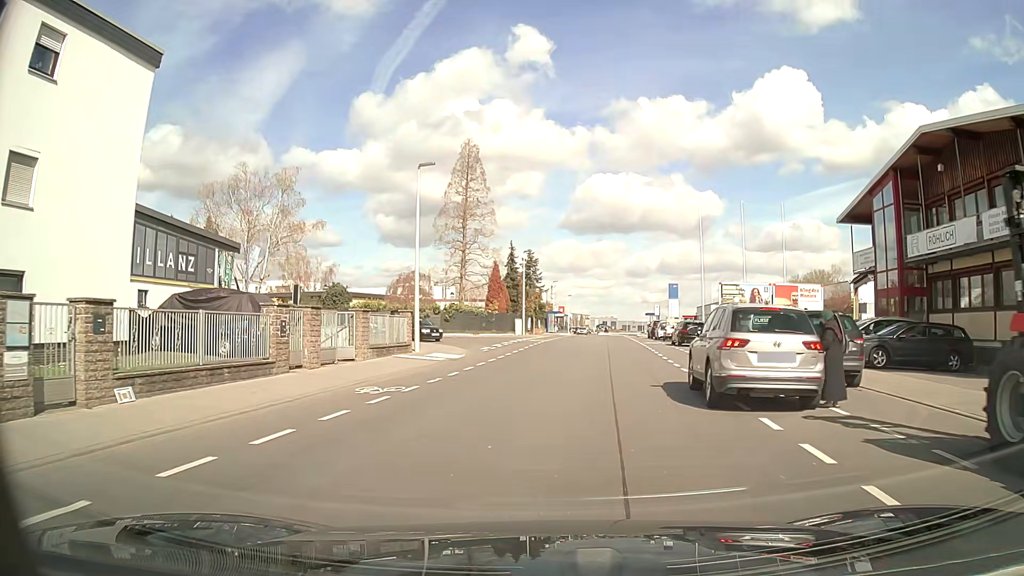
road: tertiary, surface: asphalt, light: Day
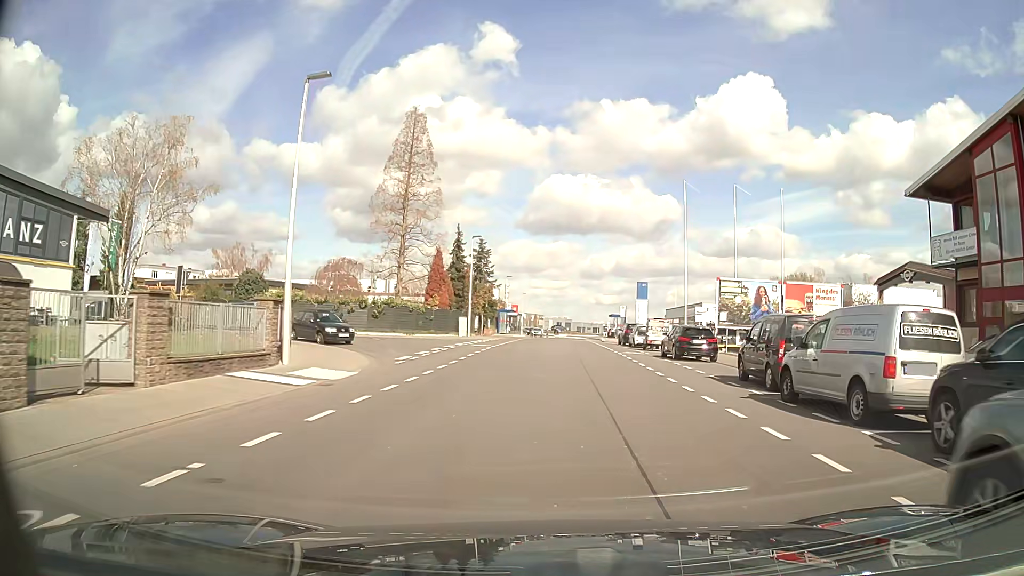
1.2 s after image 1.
(+0.1, +10.4) m; +4°
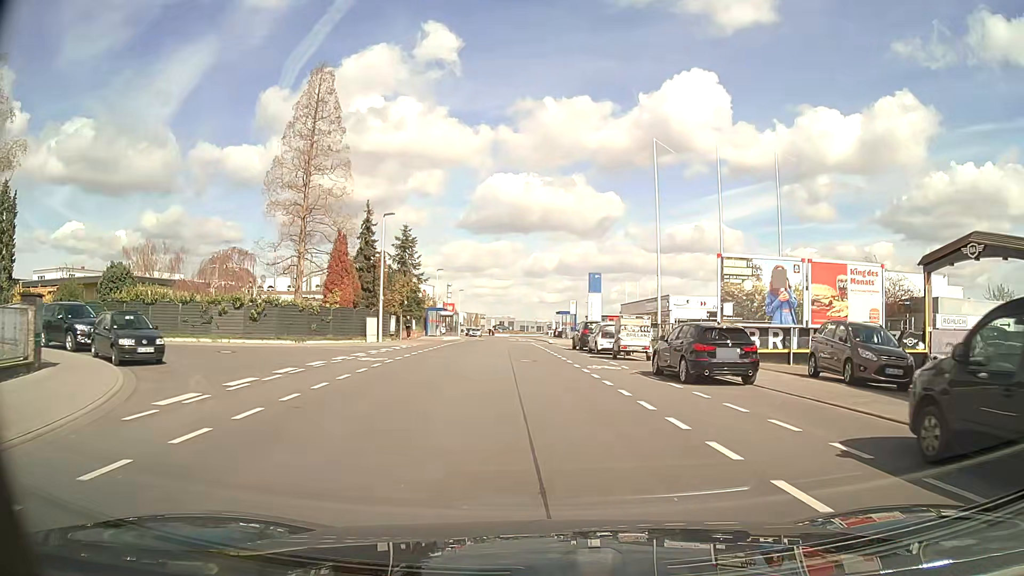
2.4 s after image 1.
(+0.5, +11.7) m; +5°
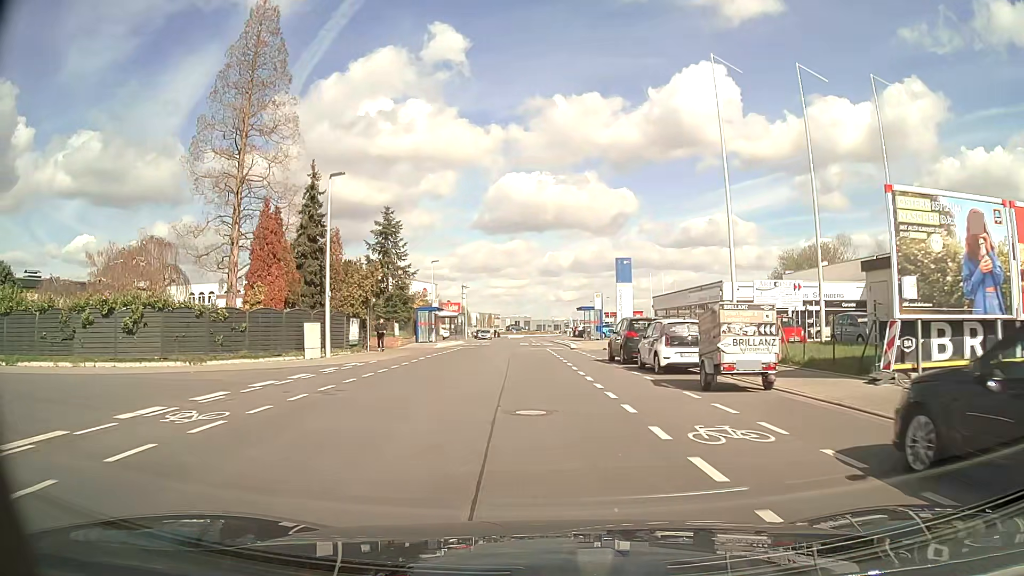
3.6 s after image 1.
(-0.1, +13.0) m; -1°
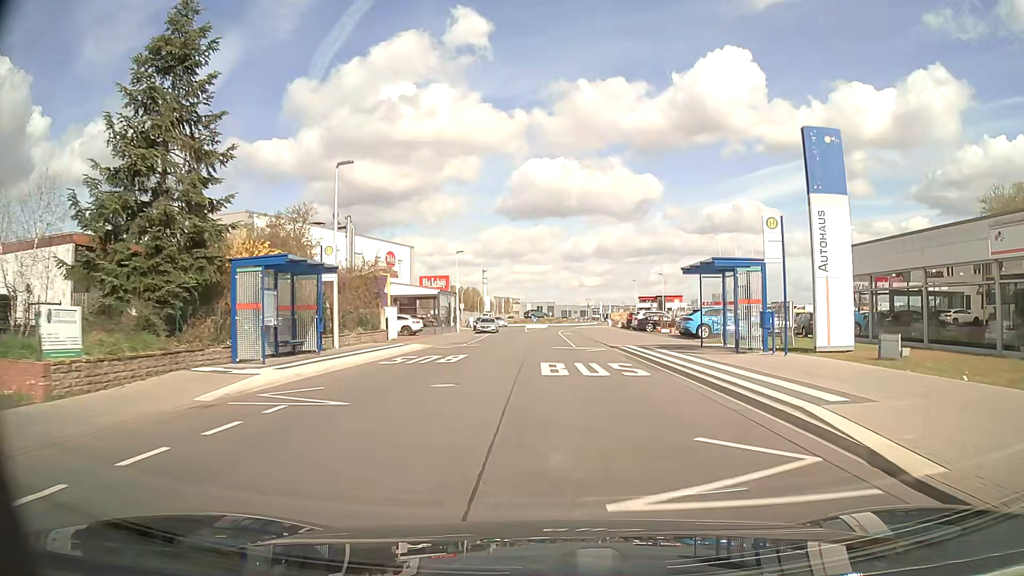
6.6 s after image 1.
(-1.1, +36.0) m; -2°
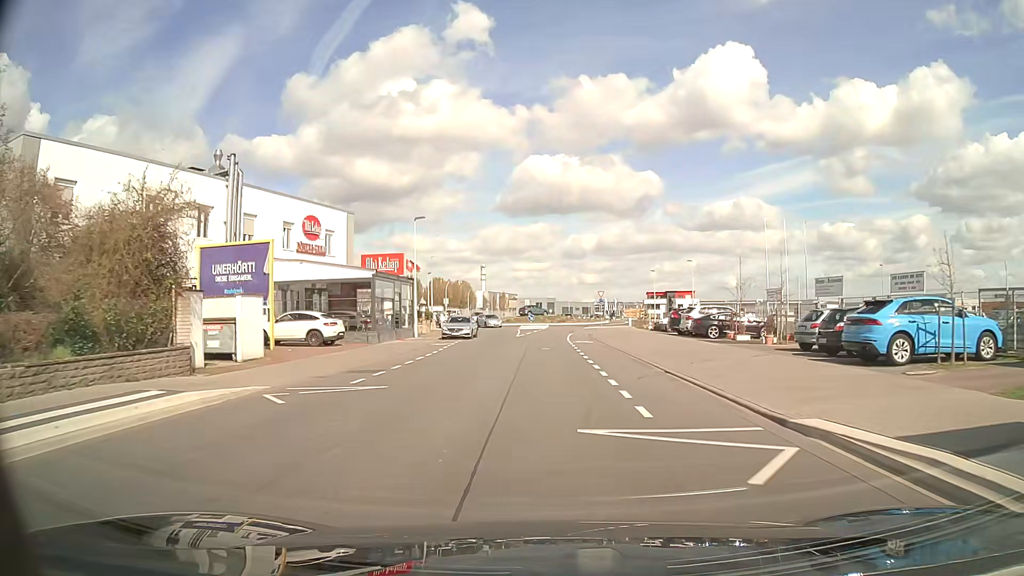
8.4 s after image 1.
(+0.1, +21.0) m; 0°
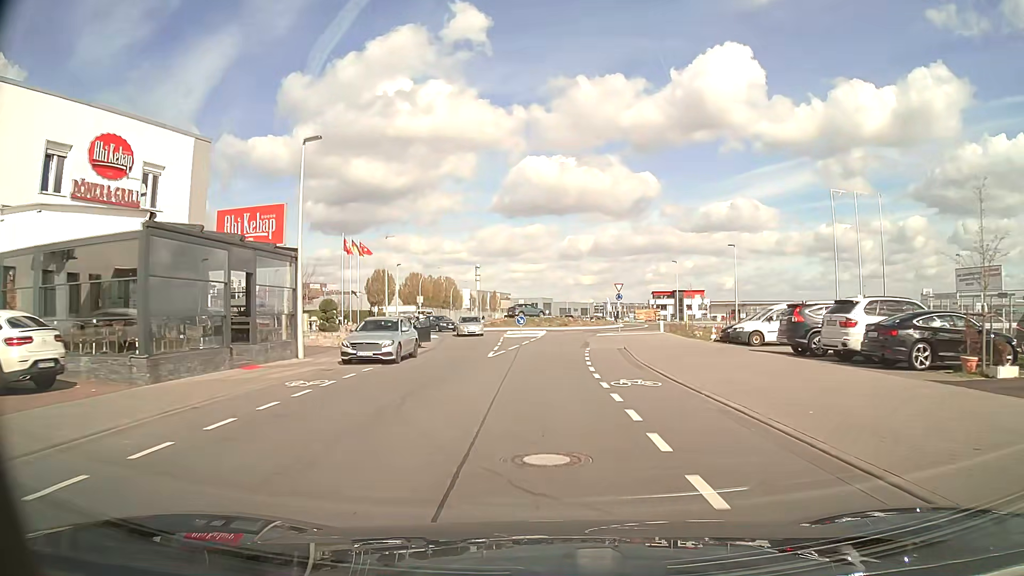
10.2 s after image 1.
(+0.1, +20.3) m; +1°
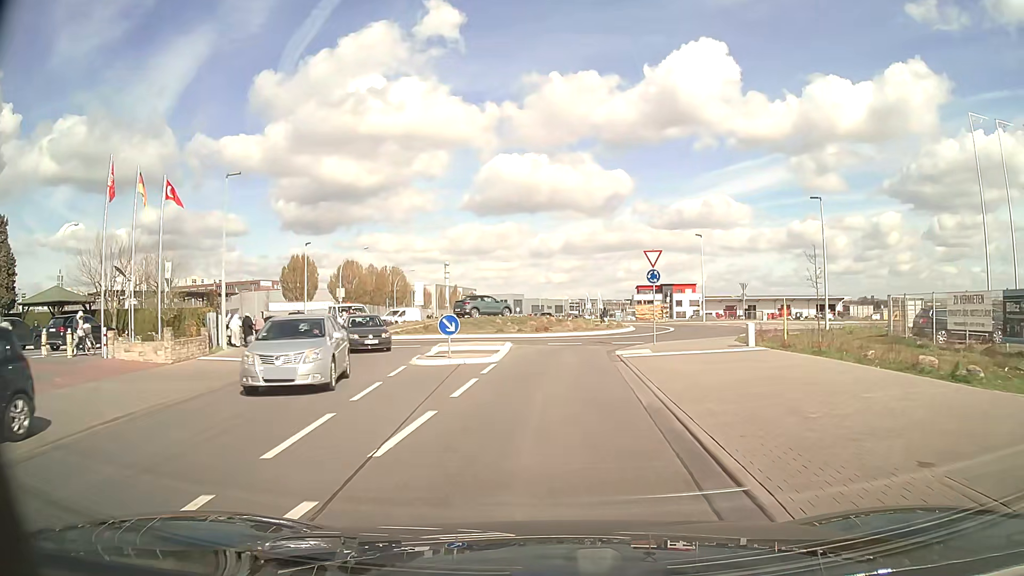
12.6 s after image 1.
(+0.2, +25.4) m; +2°
(0, +10) (0, +20) (+2, +30) (+7, +38) (+10, +48) (+7, +57) (+1, +65) (-3, +74) (-4, +84) (-5, +94) m
